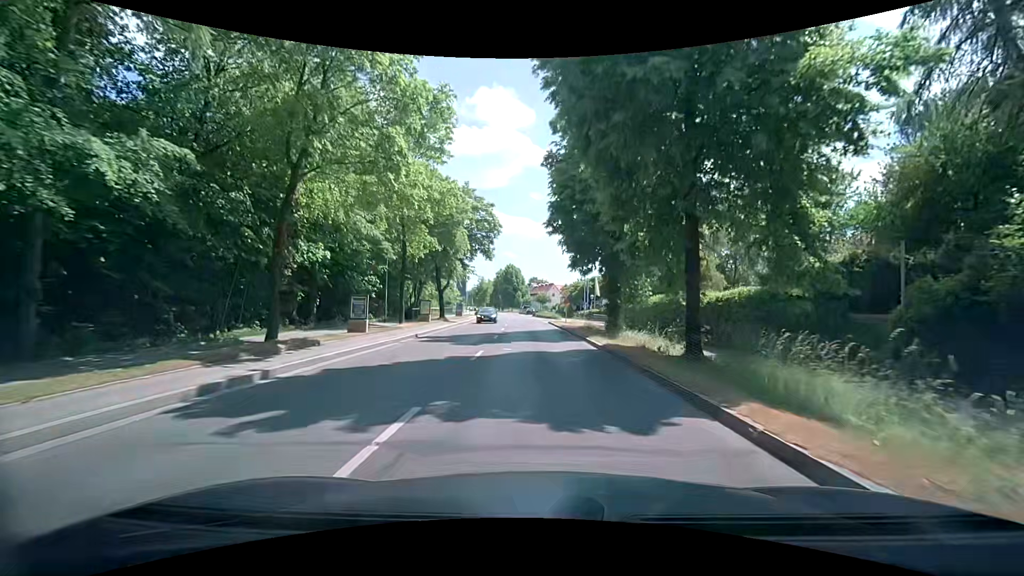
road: secondary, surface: asphalt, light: Day
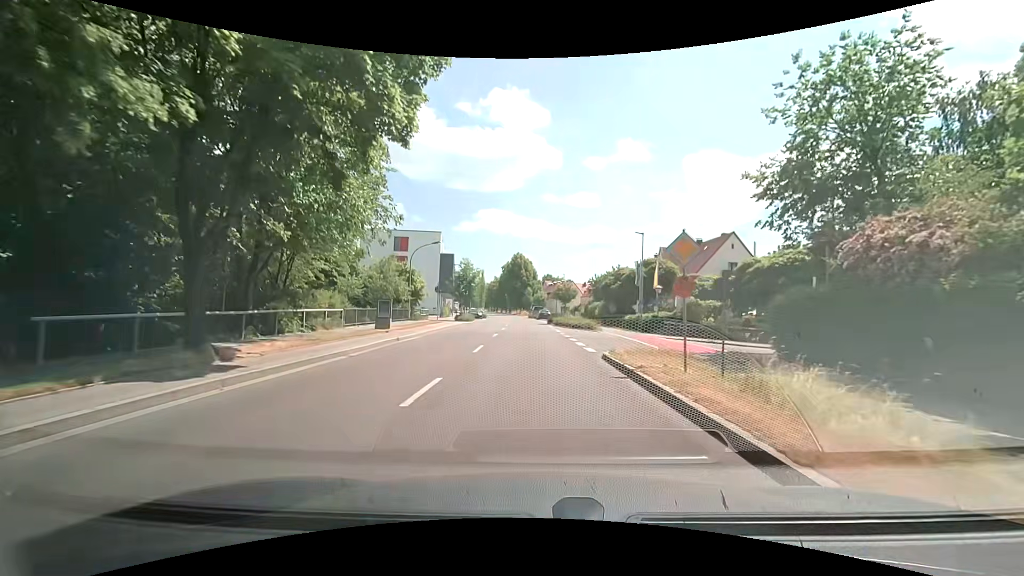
(-1.1, +33.0) m; -2°
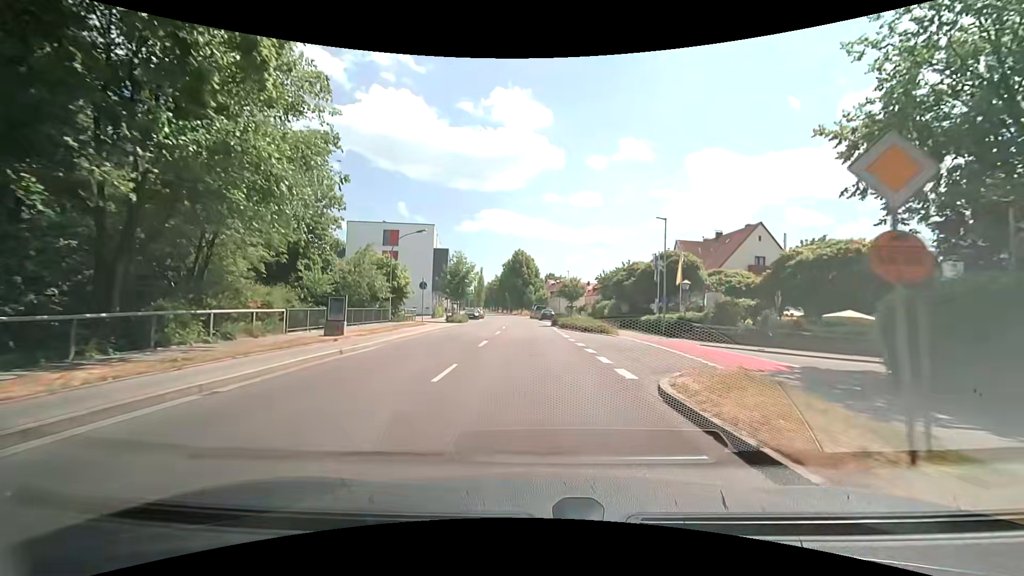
(-0.1, +6.6) m; -1°
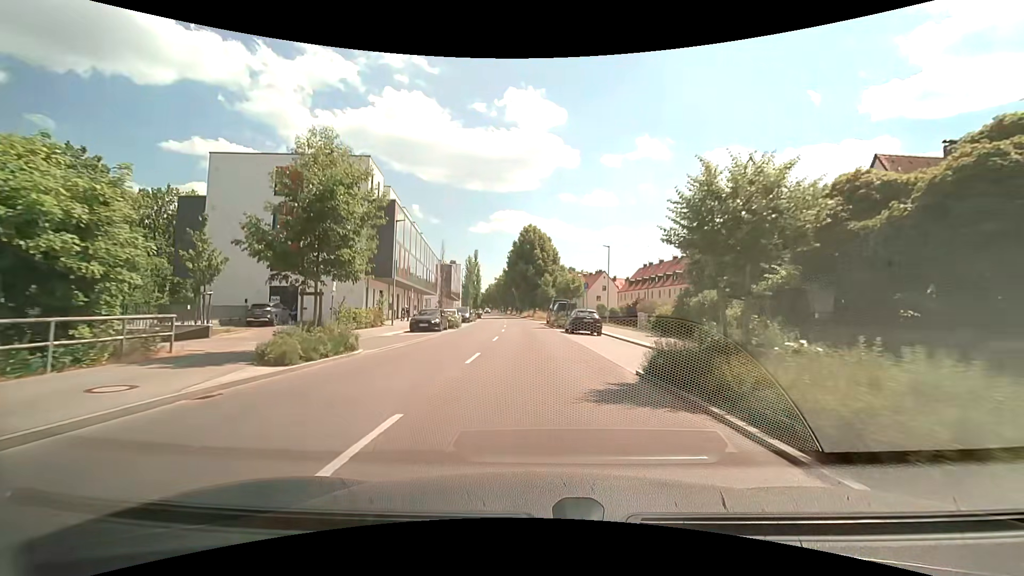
(-0.4, +32.9) m; -2°
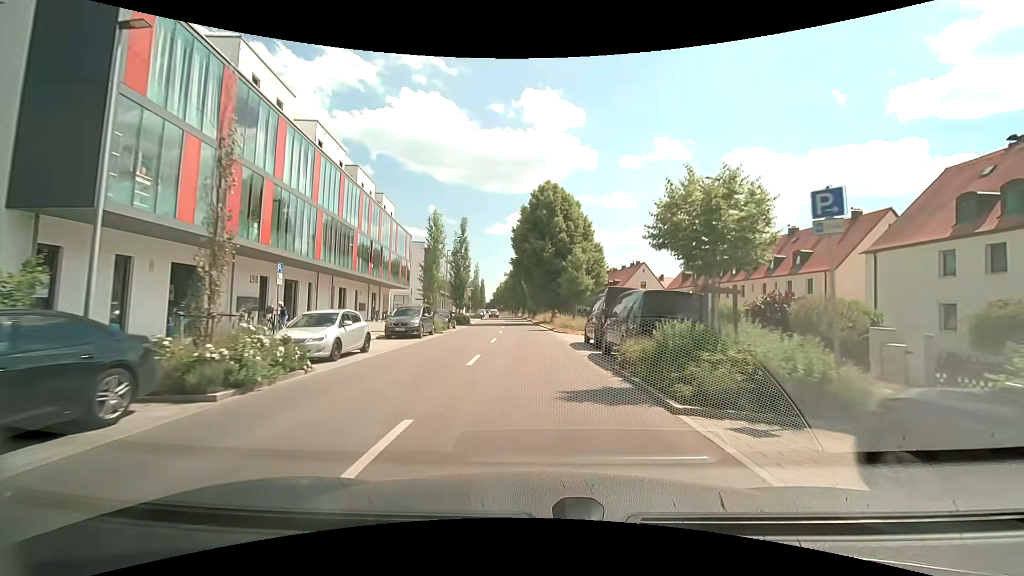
(-0.4, +27.5) m; -2°
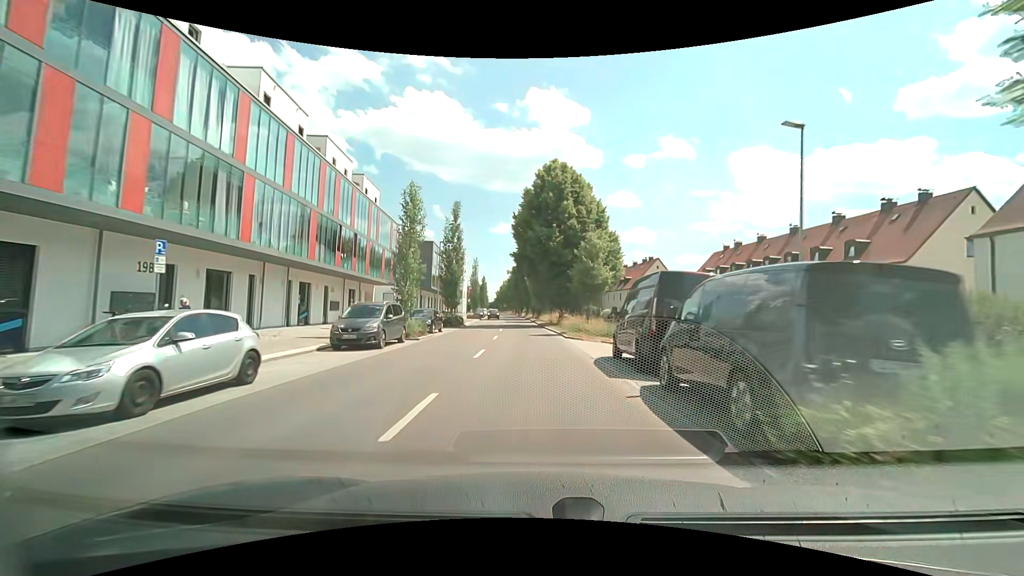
(0.0, +7.1) m; 0°
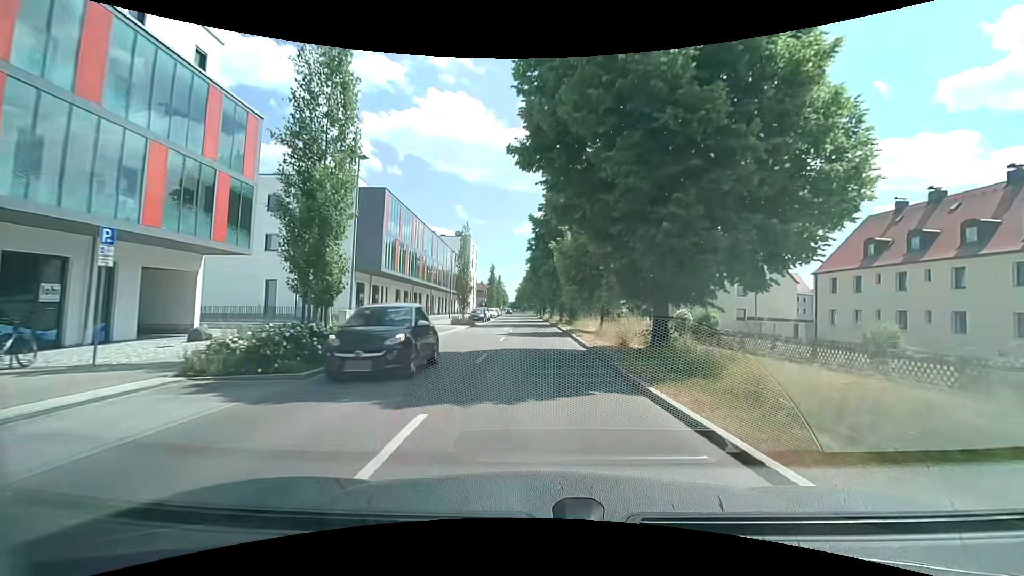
(-0.7, +28.8) m; -3°
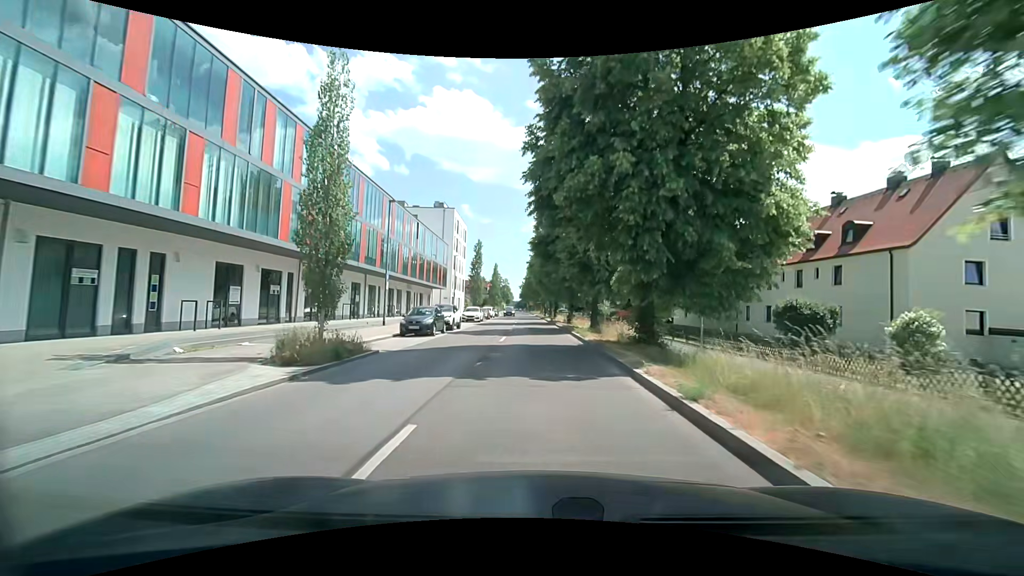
(-0.1, +28.2) m; -1°
(0, +10) (0, +20) (0, +30) (0, +40) (0, +50) (-1, +60) (-1, +70) (-1, +80) (-2, +90) (-2, +100) m
